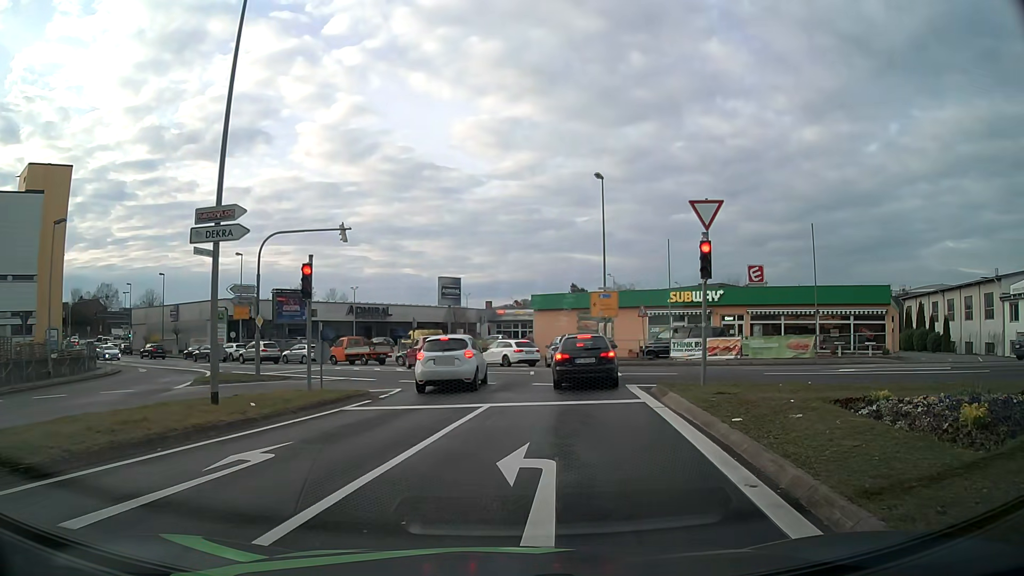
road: tertiary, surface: asphalt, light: Day
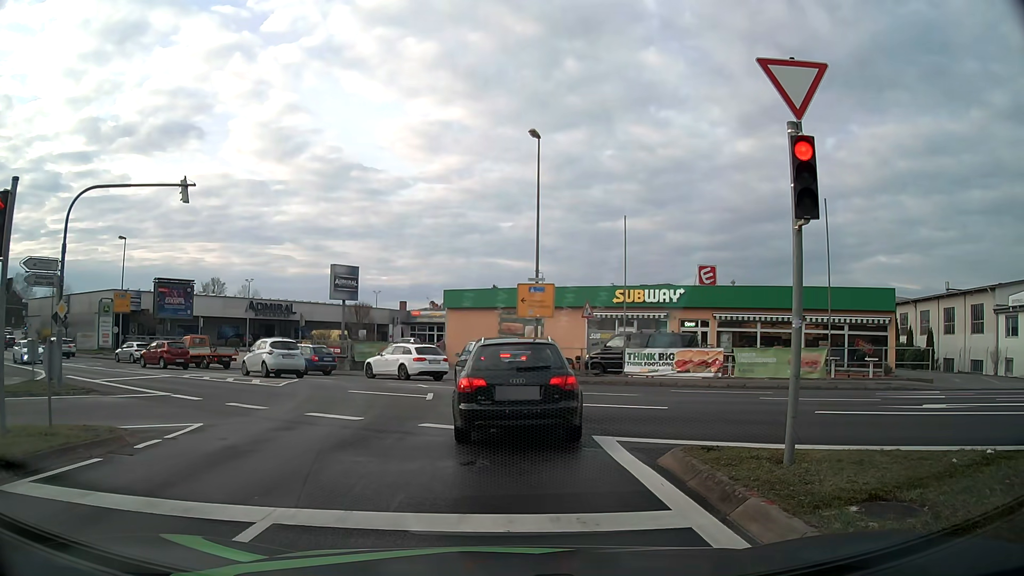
(+0.6, +8.4) m; +7°
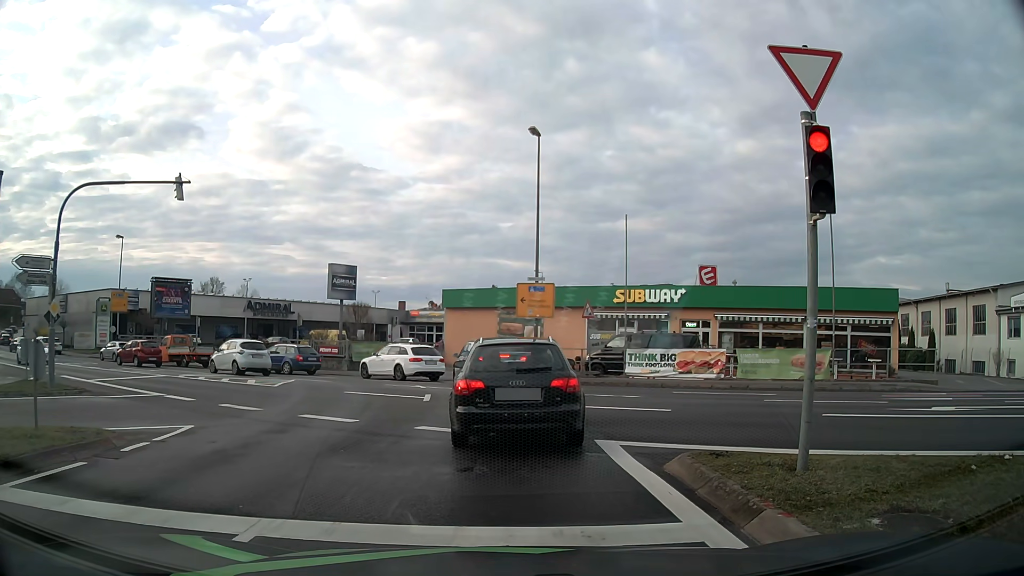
(0.0, +0.3) m; 0°
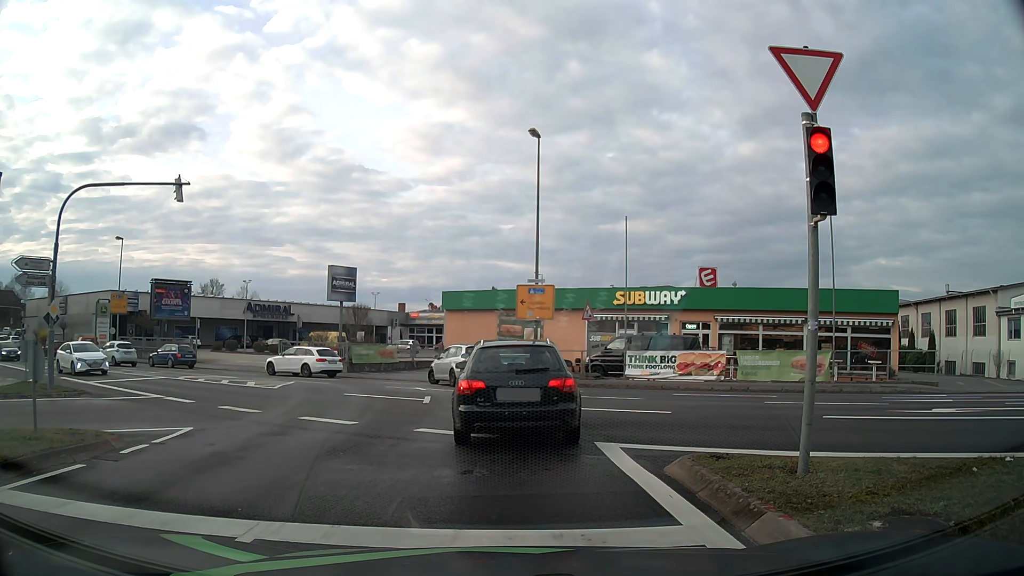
(0.0, +0.1) m; 0°
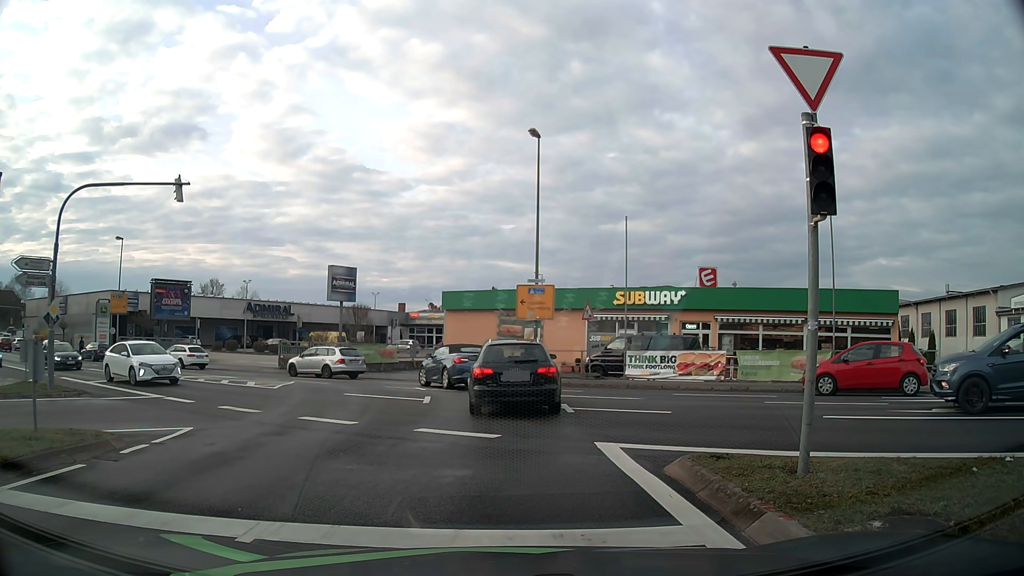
(0.0, 0.0) m; 0°
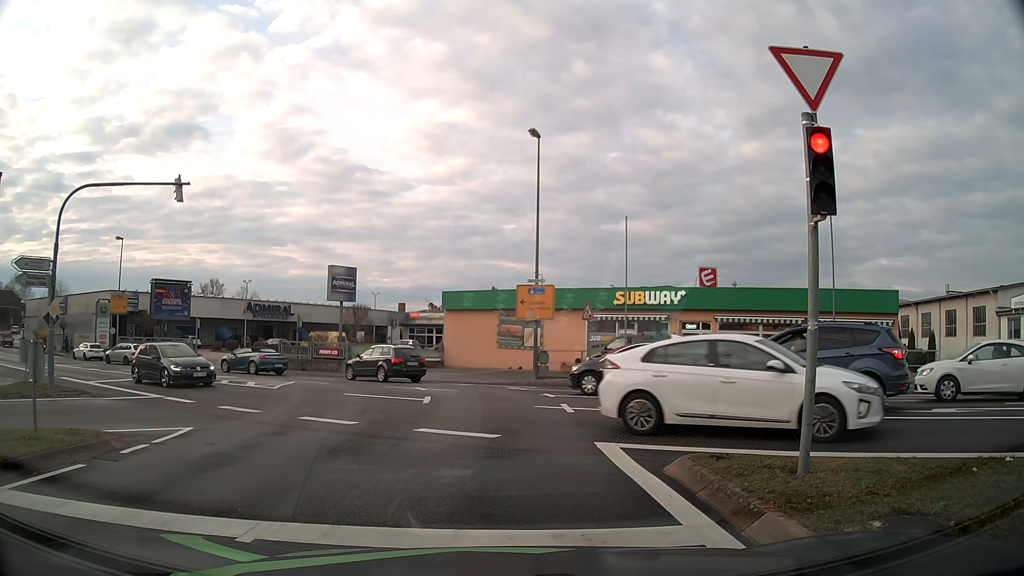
(0.0, 0.0) m; 0°
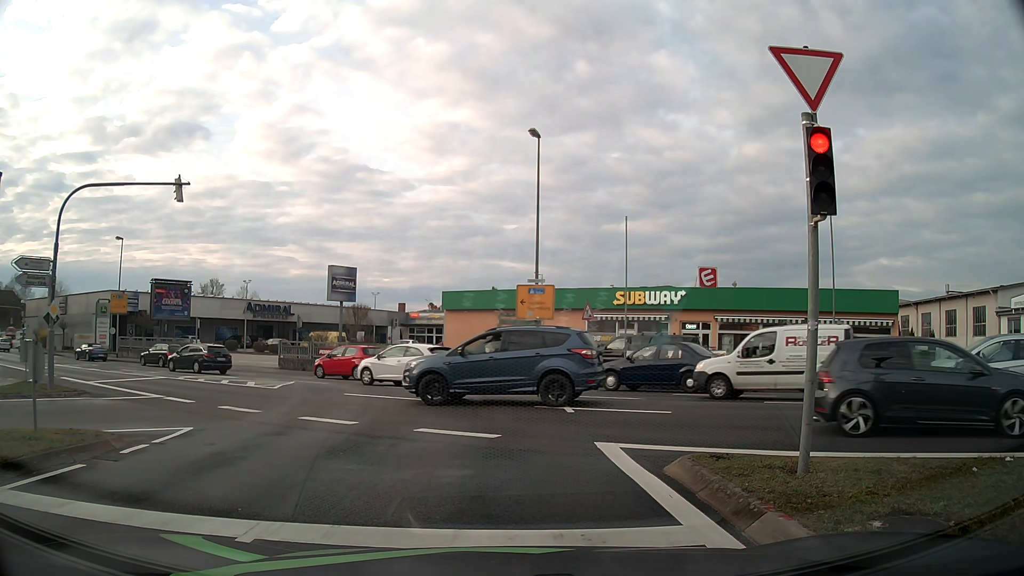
(0.0, 0.0) m; 0°
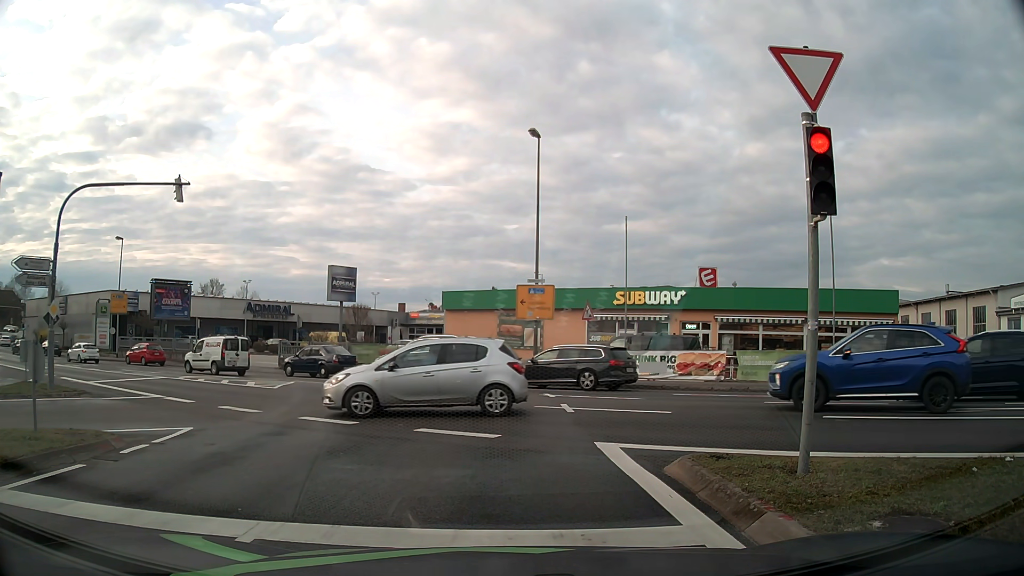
(0.0, 0.0) m; 0°
(0, +10) (0, +20) (-4, +29) (-12, +36) (-20, +41) (-29, +46) (-38, +51) (-46, +56) (-55, +61) (-63, +67) m
